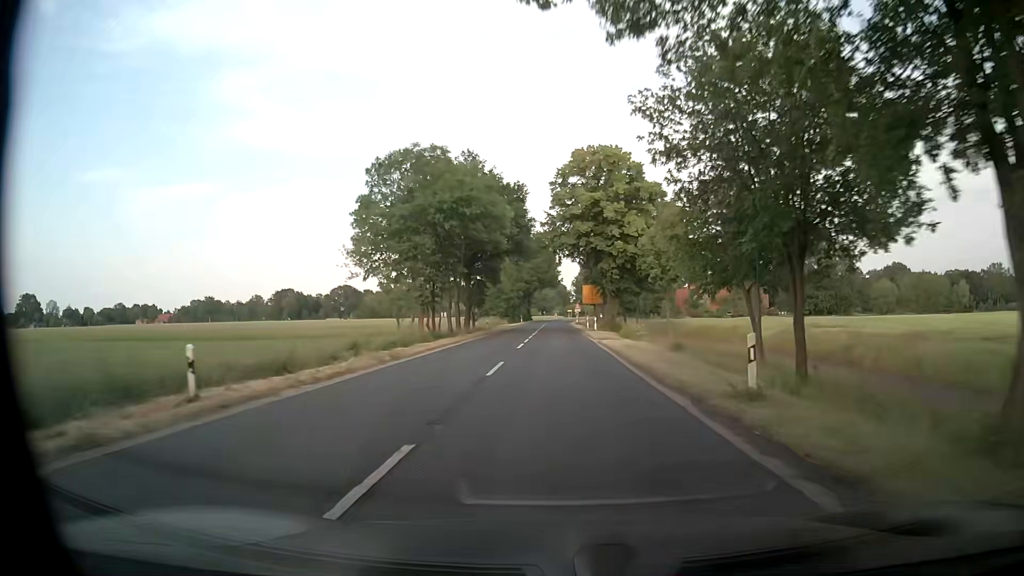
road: secondary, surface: asphalt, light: Day
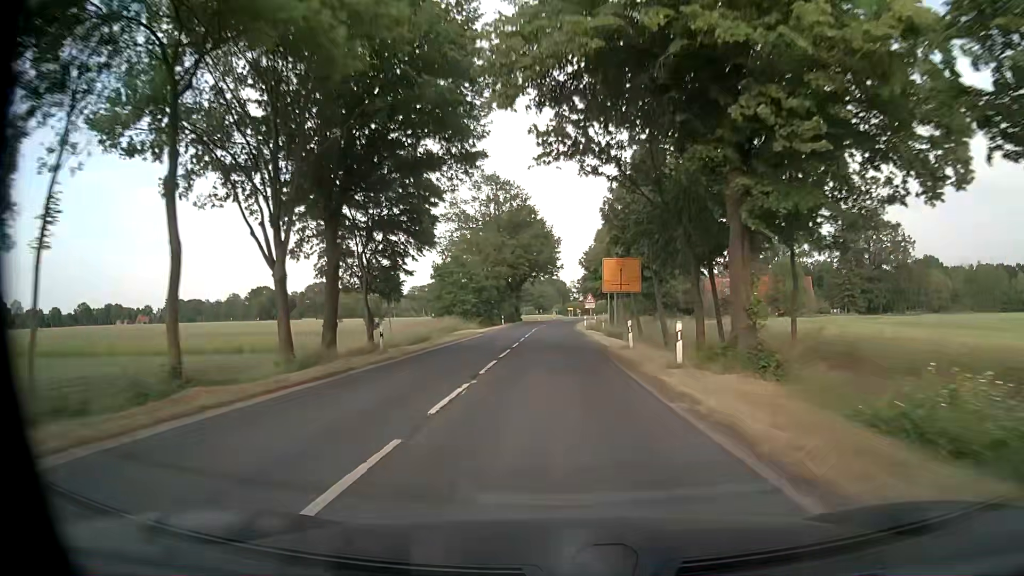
(+0.3, +35.9) m; +1°
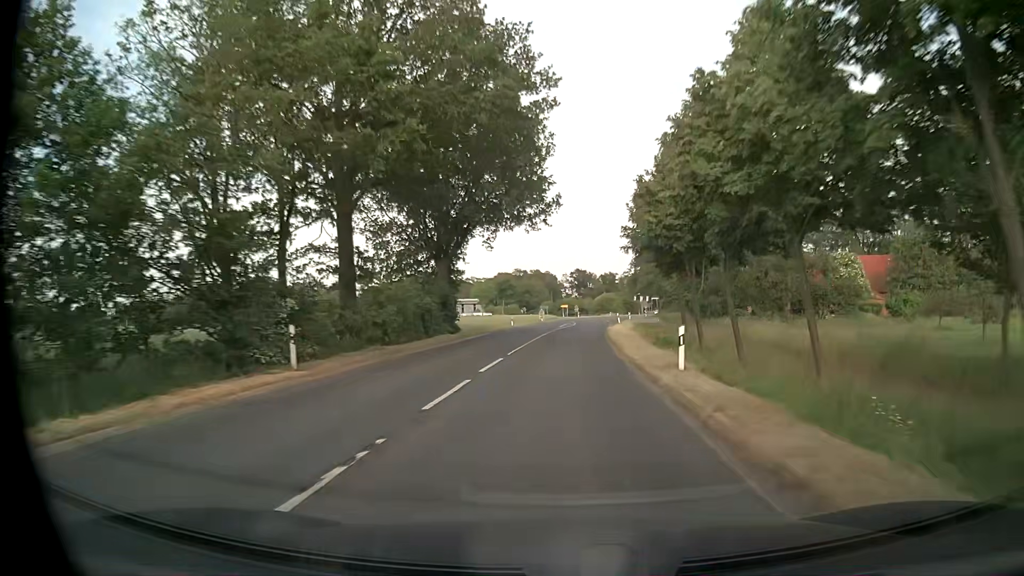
(-0.1, +59.9) m; +1°
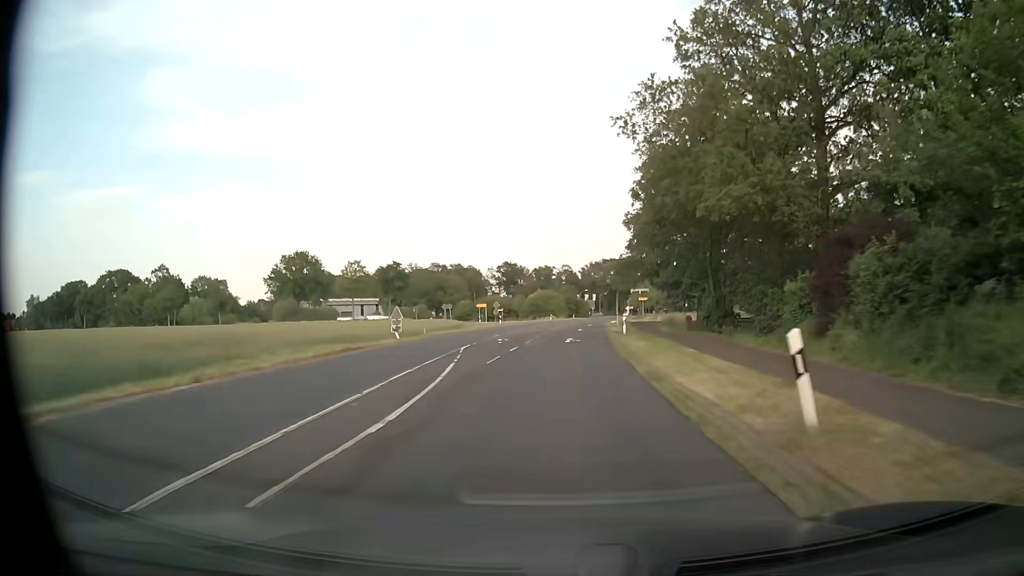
(+2.9, +59.8) m; +6°
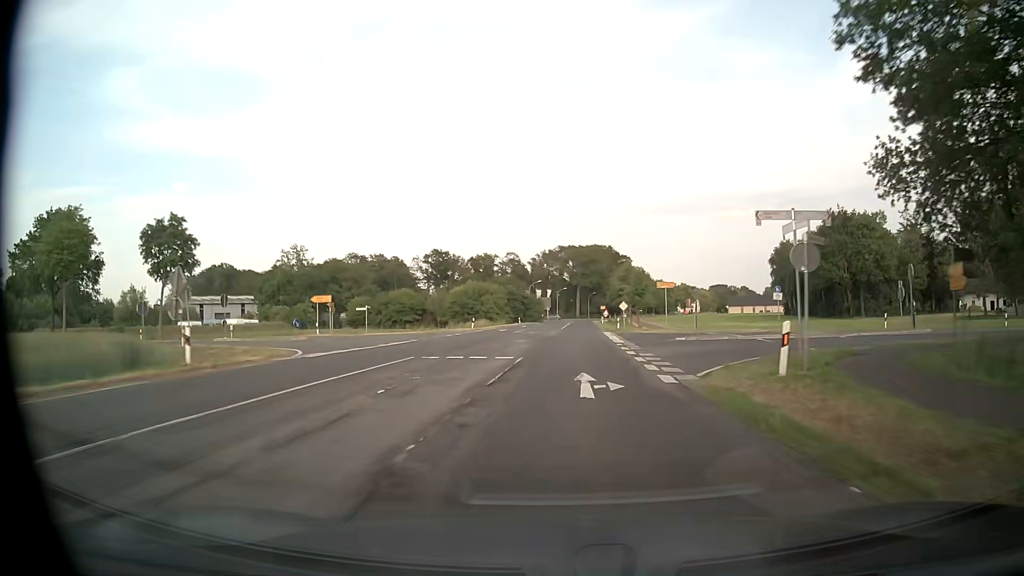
(+2.0, +60.0) m; +5°
(0, +10) (0, +20) (+1, +30) (+1, +40) (+1, +50) (+2, +60) (+2, +70) (+3, +80) (+3, +90) (+3, +100) m
